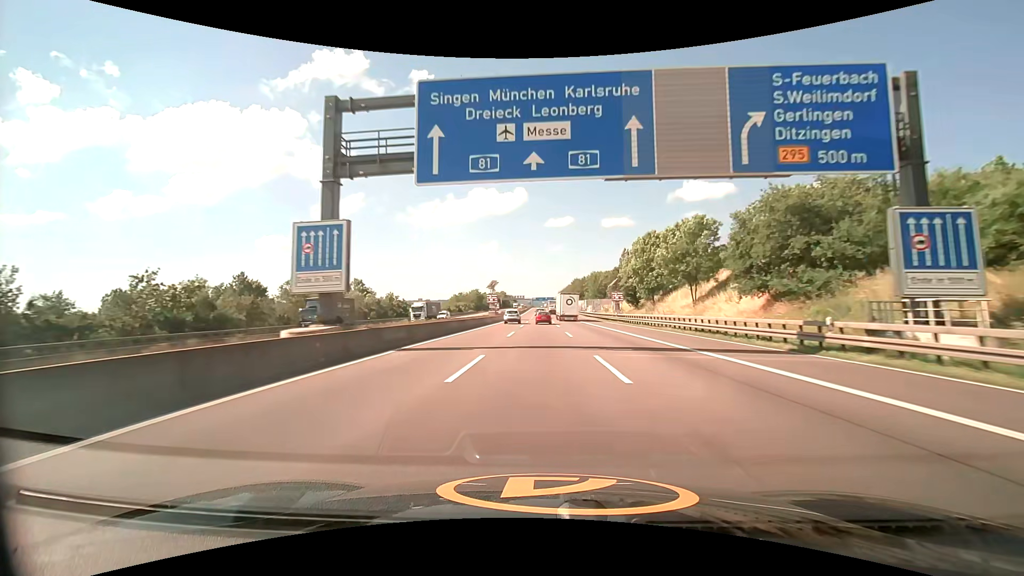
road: motorway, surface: asphalt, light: Day
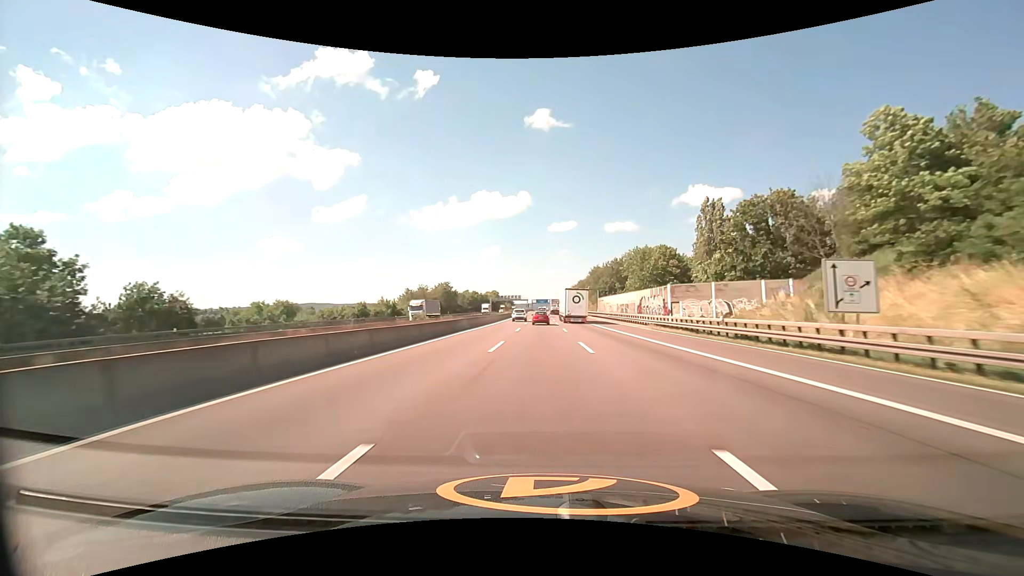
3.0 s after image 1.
(-0.3, +81.9) m; 0°
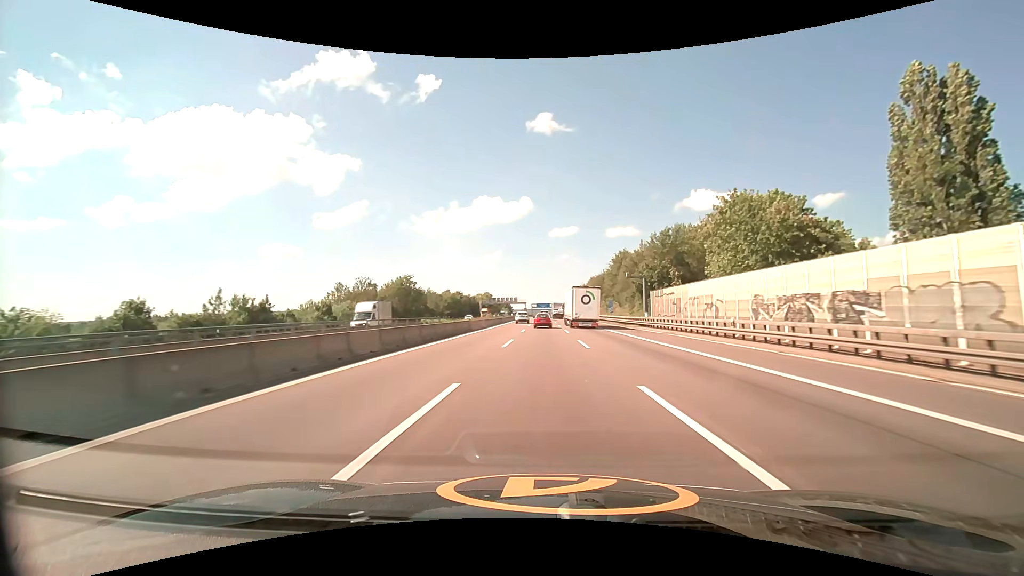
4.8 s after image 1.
(-0.1, +49.3) m; 0°
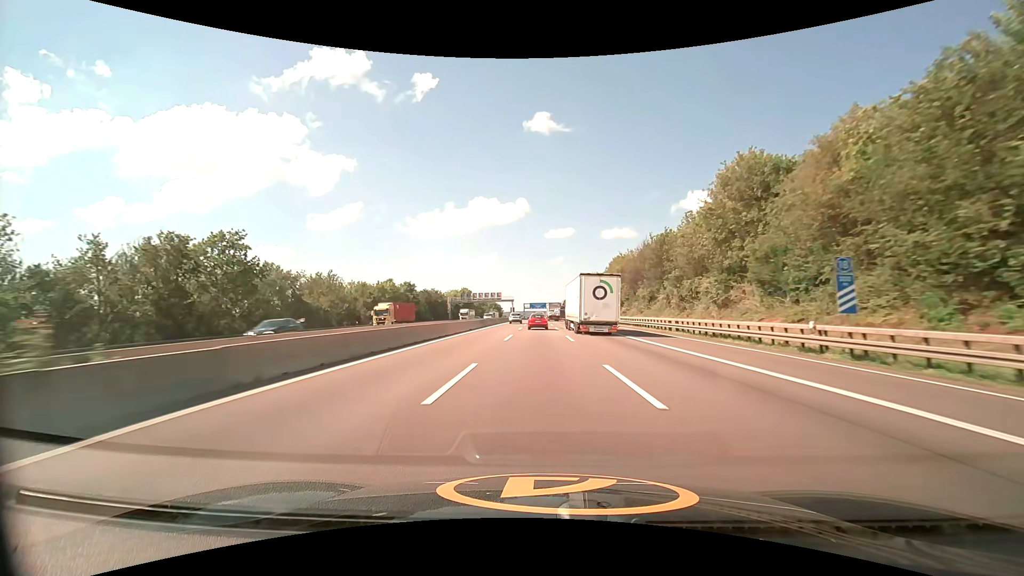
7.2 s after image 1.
(+0.3, +65.9) m; +1°
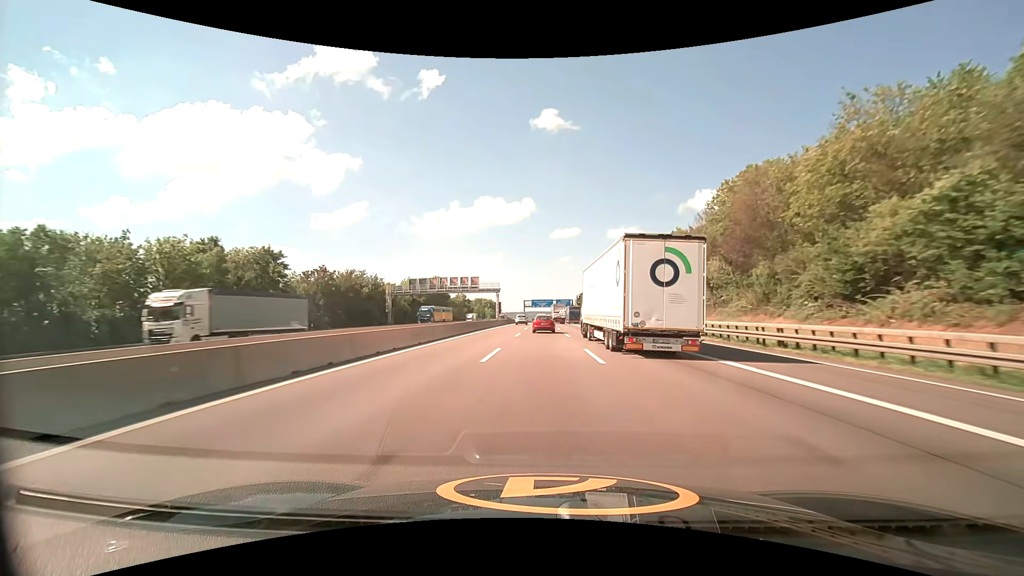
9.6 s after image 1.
(-0.3, +66.0) m; -1°
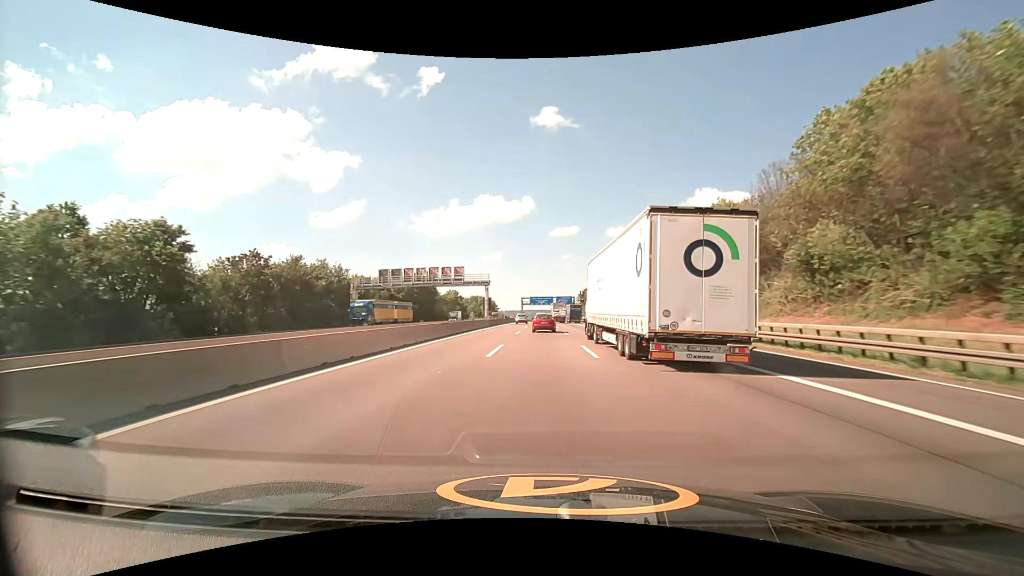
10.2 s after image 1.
(0.0, +16.5) m; 0°
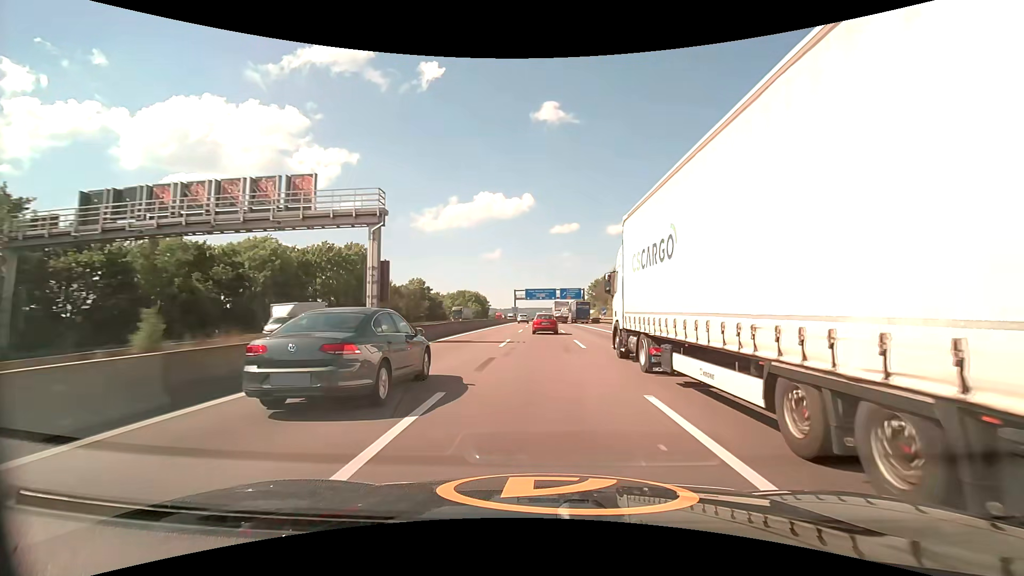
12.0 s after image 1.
(-0.1, +49.2) m; 0°
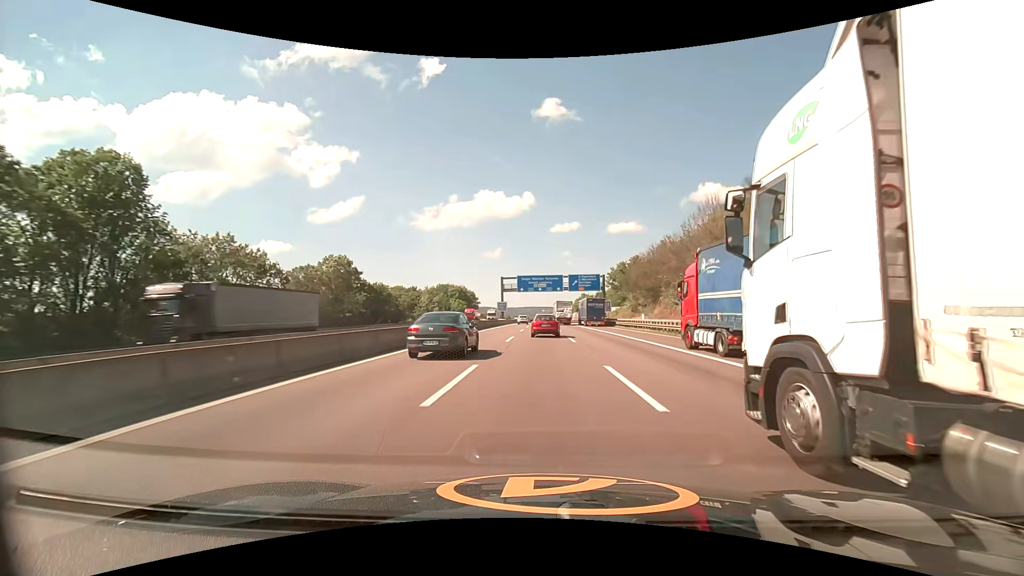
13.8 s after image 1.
(0.0, +49.1) m; 0°
(0, +10) (0, +20) (0, +30) (0, +40) (0, +50) (0, +60) (0, +70) (0, +80) (0, +90) (0, +100) m
